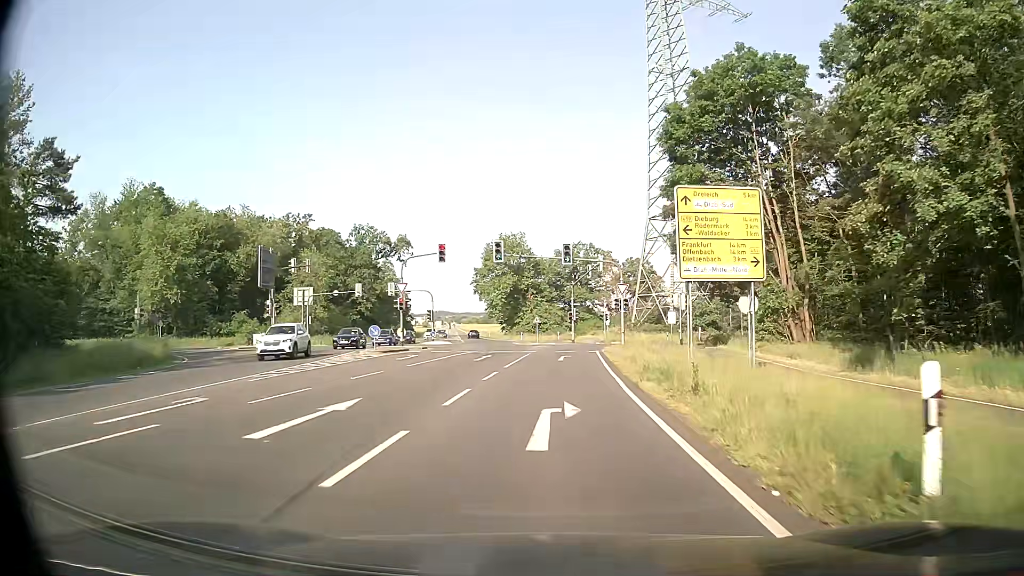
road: secondary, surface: asphalt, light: Day
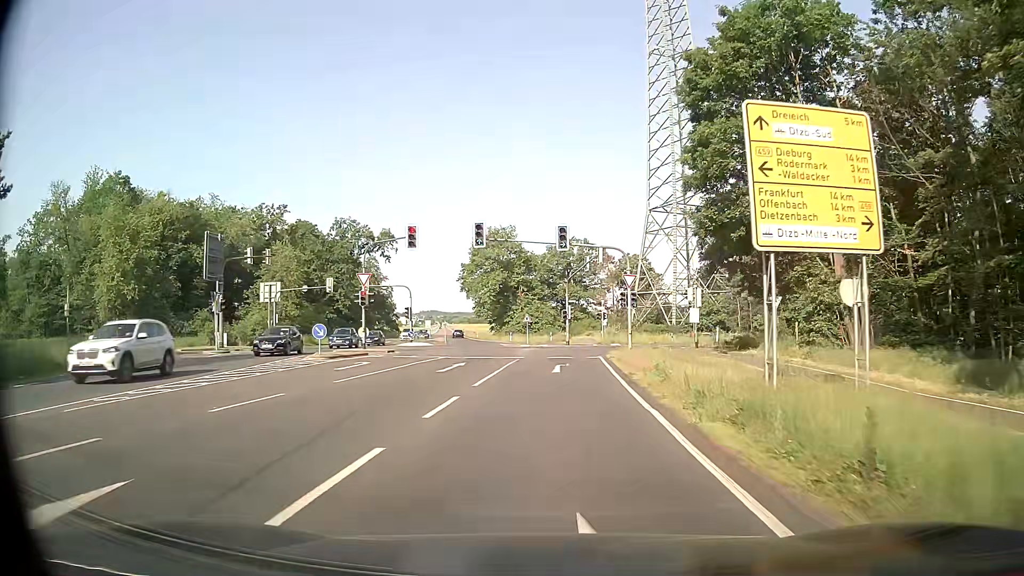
(+0.1, +7.4) m; +1°
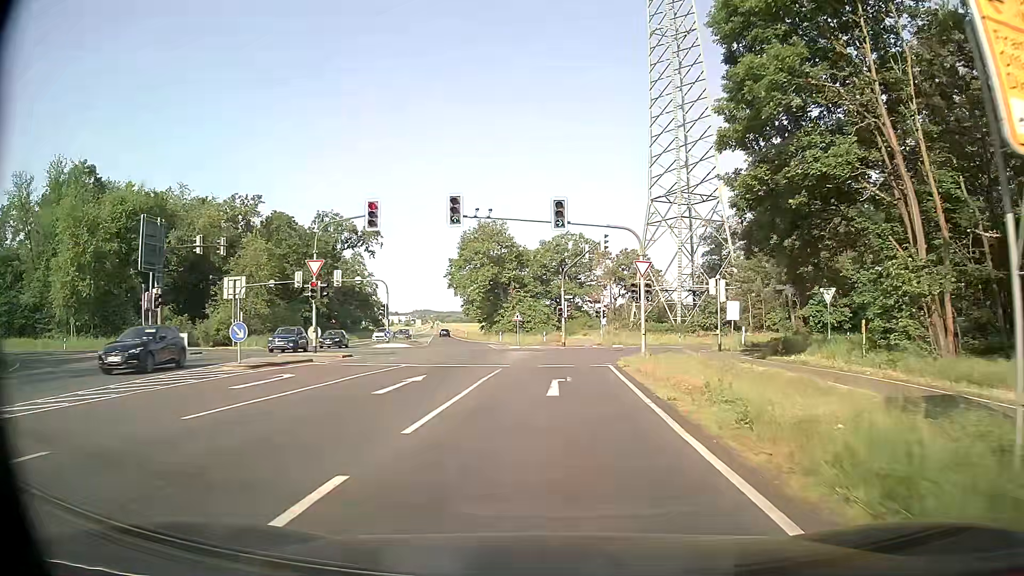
(0.0, +6.9) m; +1°
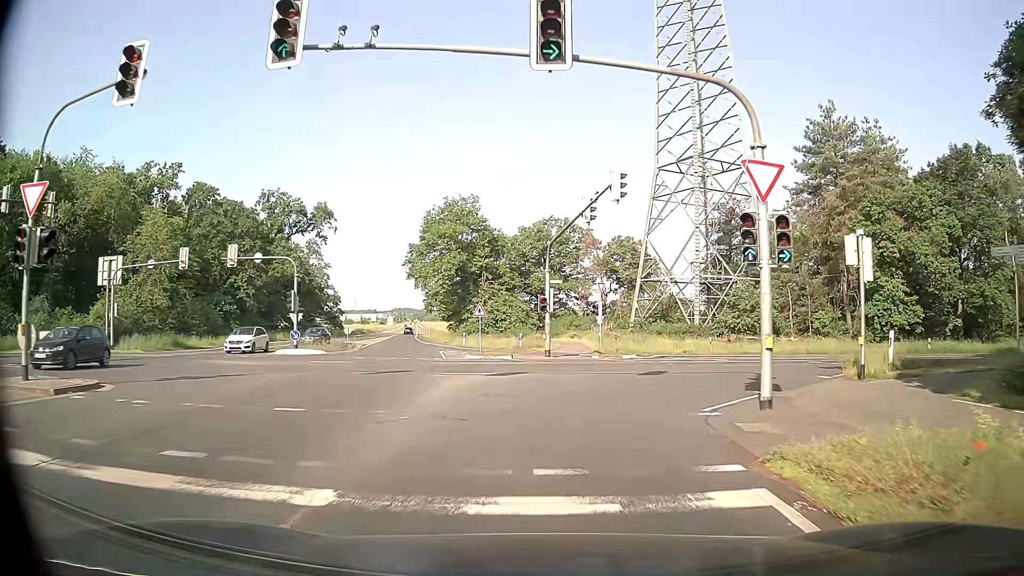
(+0.2, +17.3) m; +1°
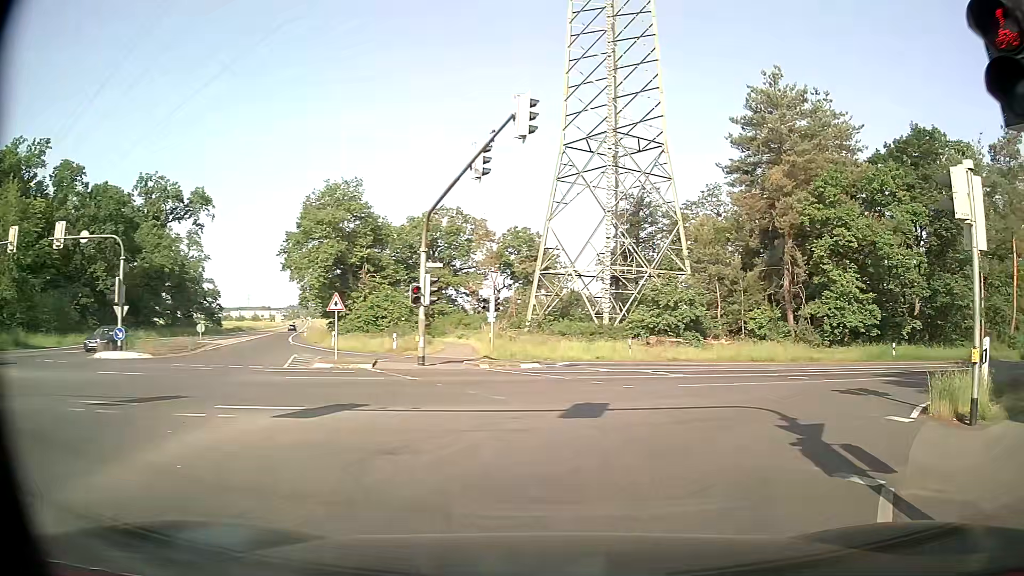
(+0.5, +8.4) m; +9°
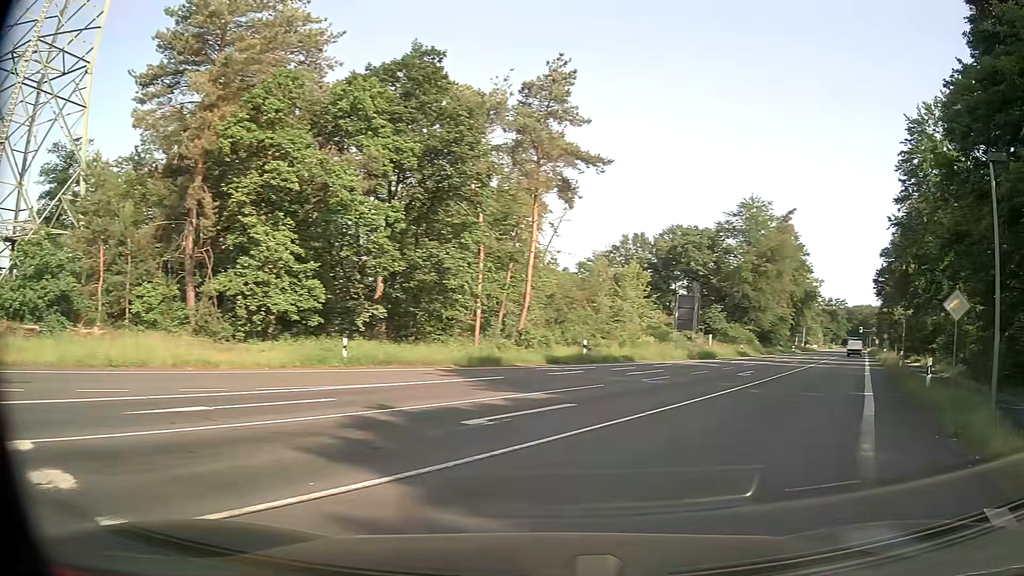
(+5.9, +13.8) m; +47°
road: primary
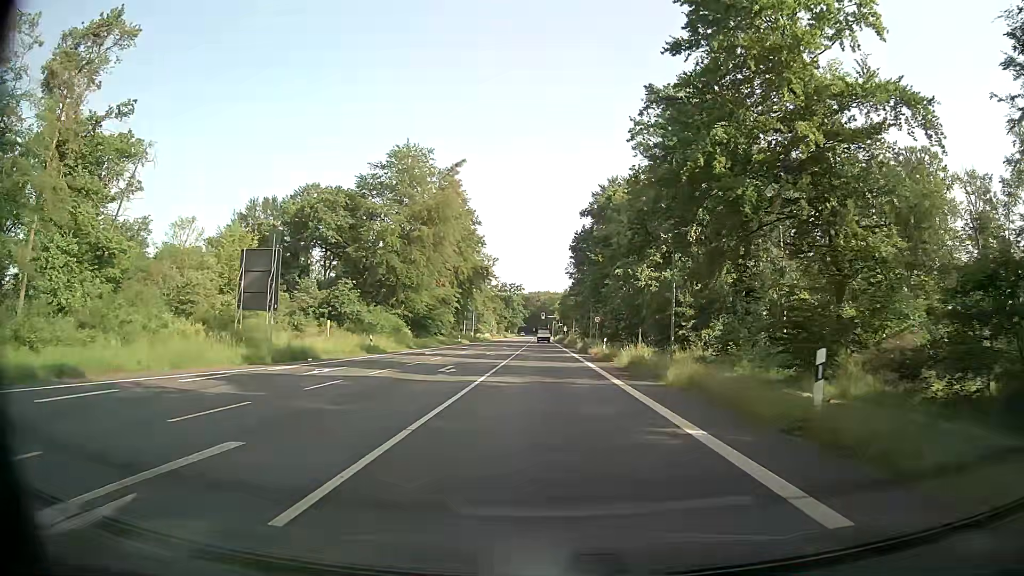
(+9.5, +23.7) m; +28°
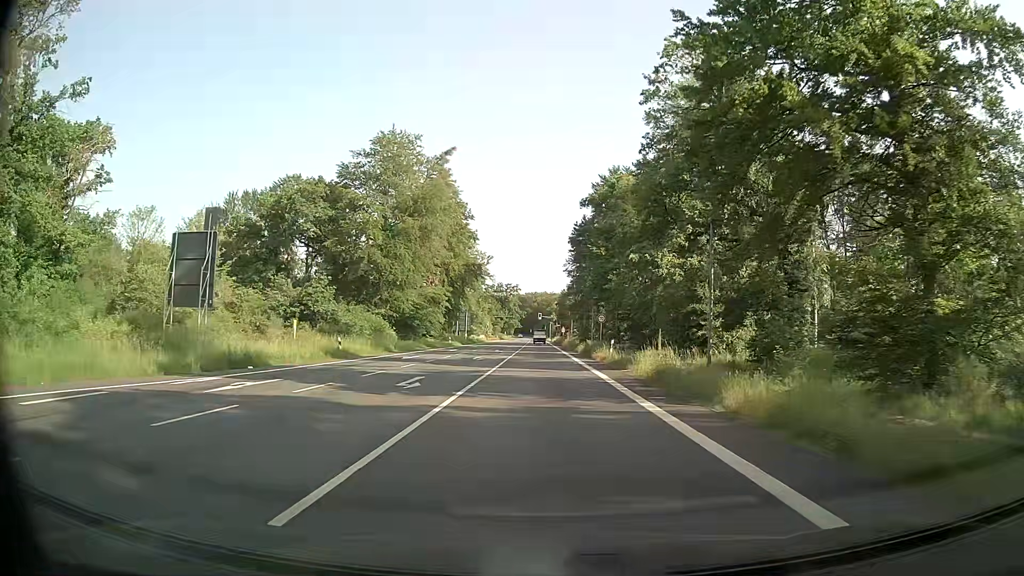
(+0.1, +6.6) m; +1°
(0, +10) (0, +20) (0, +30) (0, +40) (0, +50) (0, +60) (0, +70) (0, +80) (0, +90) (-1, +100) m
